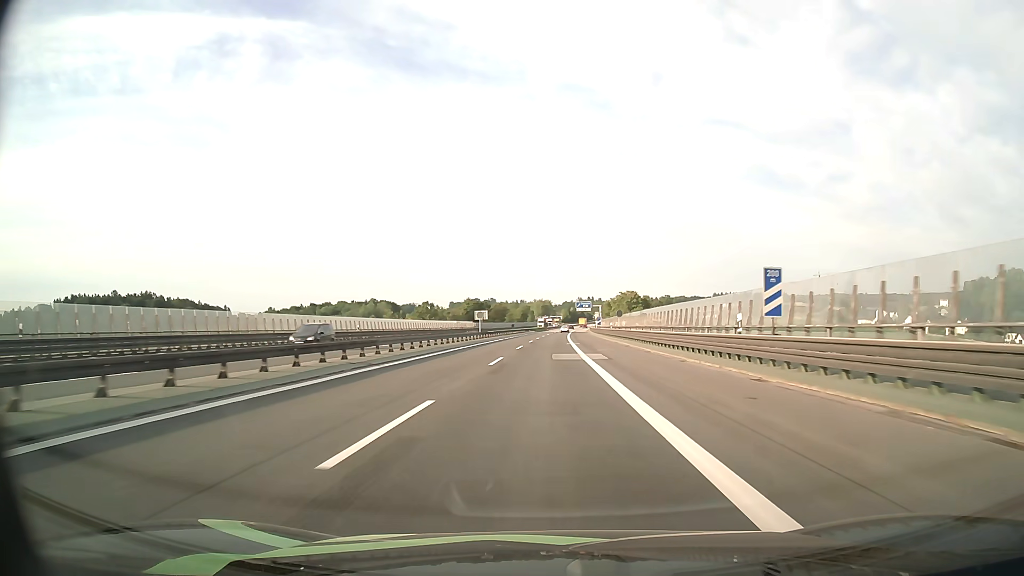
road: motorway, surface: asphalt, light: Day
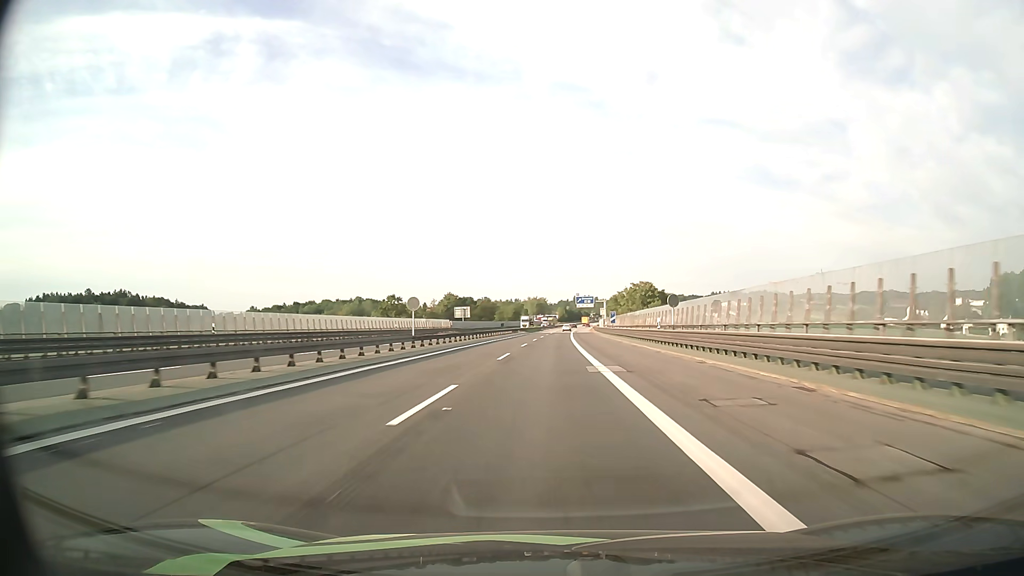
(+0.1, +33.2) m; 0°
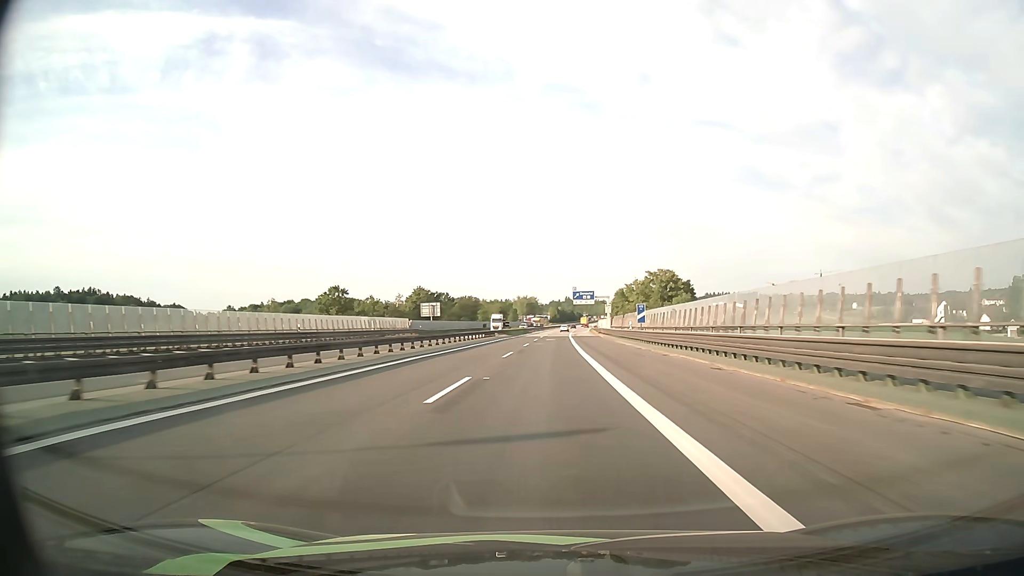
(+0.2, +33.2) m; +1°
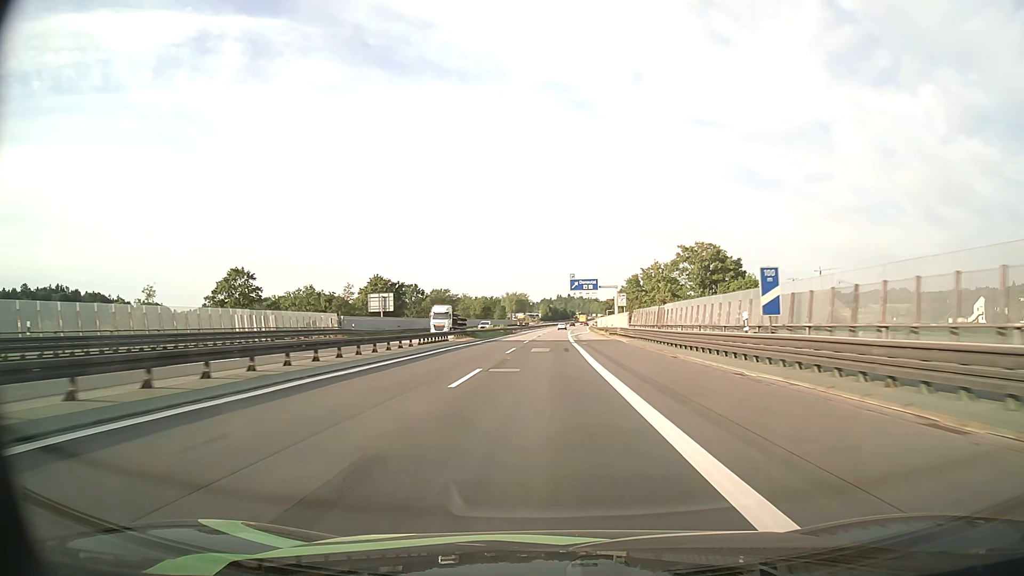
(+0.2, +33.2) m; +1°
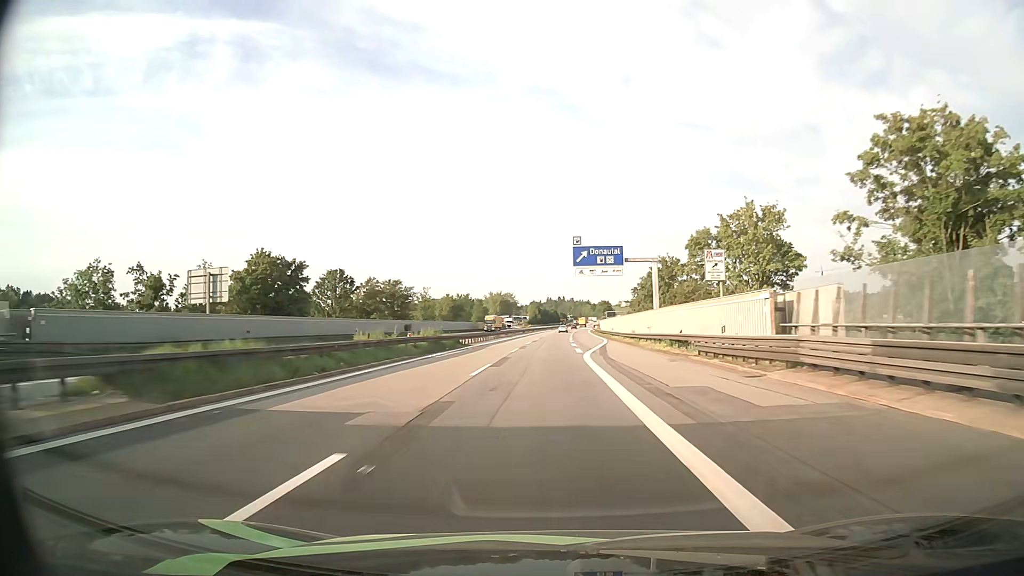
(+0.3, +49.8) m; +1°
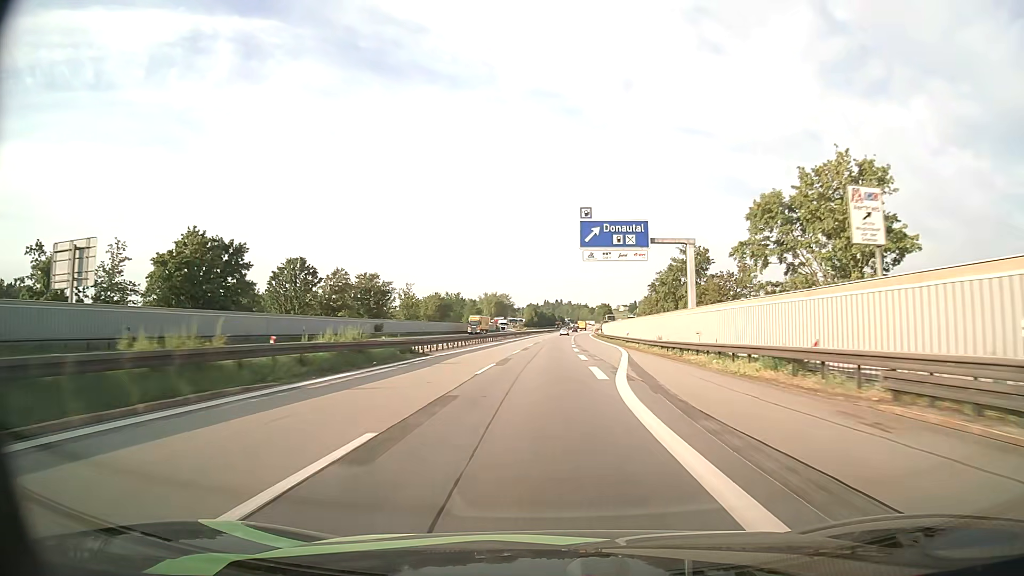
(0.0, +16.6) m; 0°
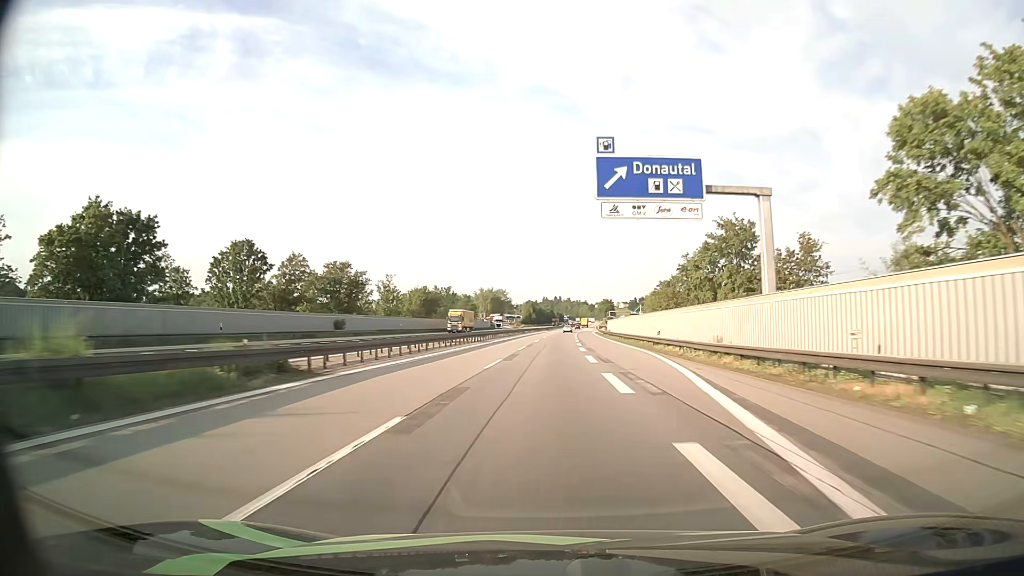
(0.0, +16.6) m; 0°
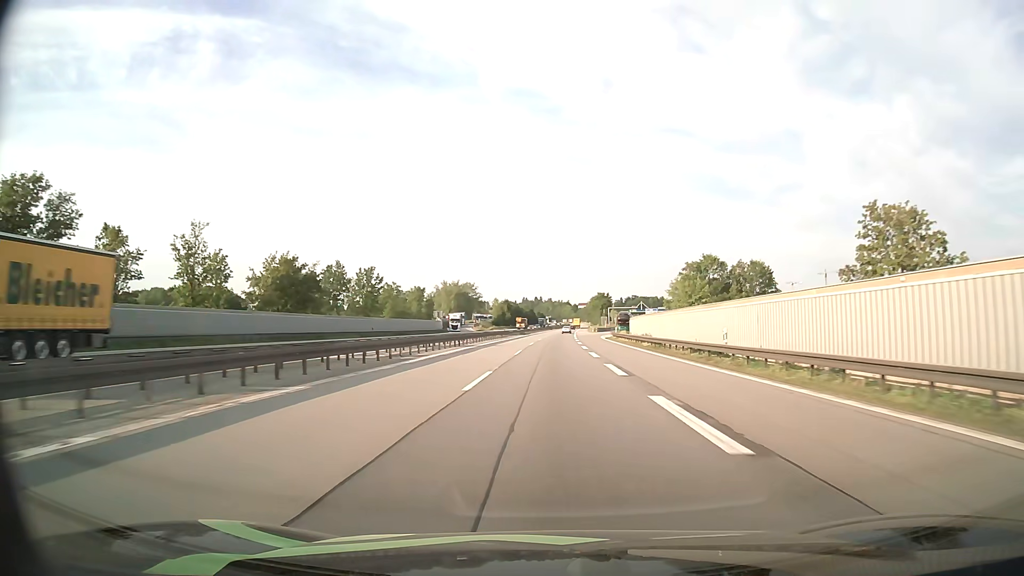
(+0.6, +66.3) m; +1°
(0, +10) (0, +20) (0, +30) (0, +40) (+1, +50) (+1, +60) (+1, +70) (+1, +80) (+2, +90) (+2, +100) m
